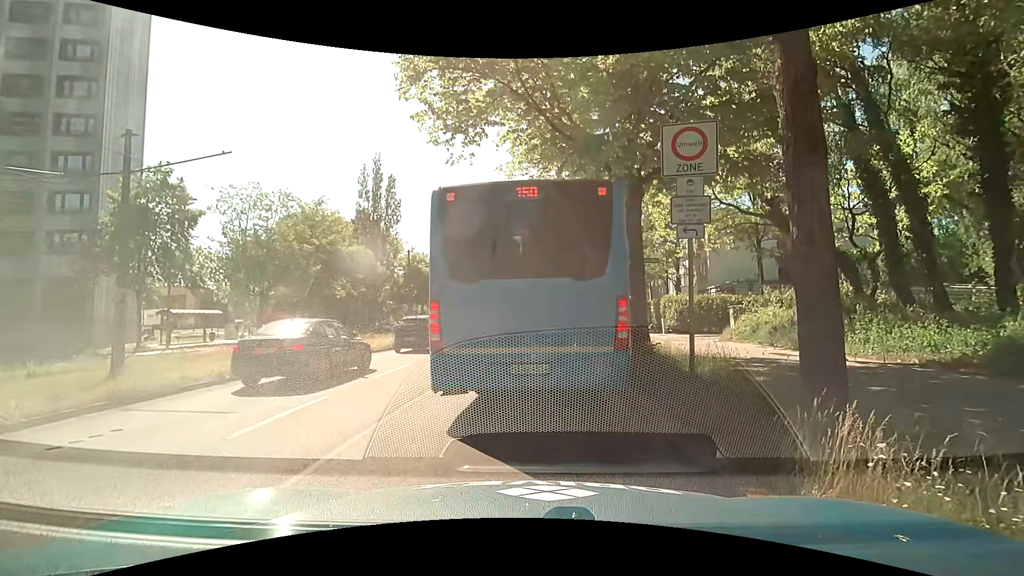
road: secondary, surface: asphalt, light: Day
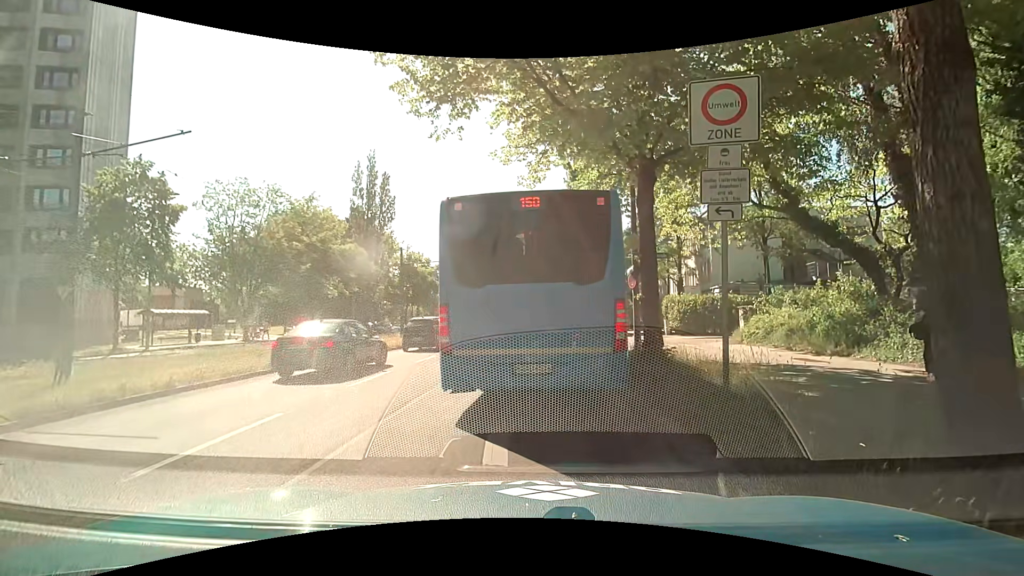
(0.0, +1.5) m; 0°
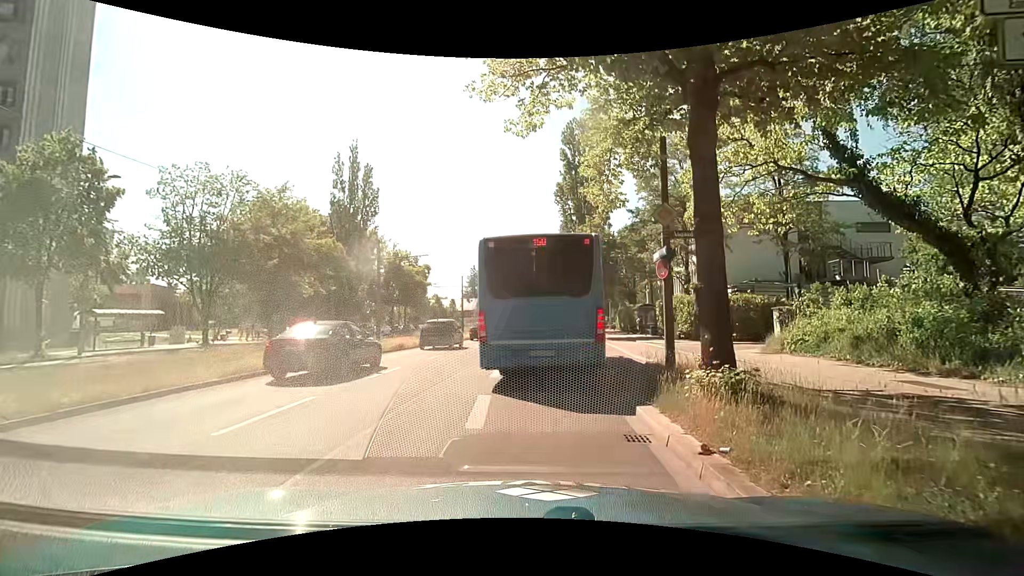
(+0.1, +4.3) m; -1°
